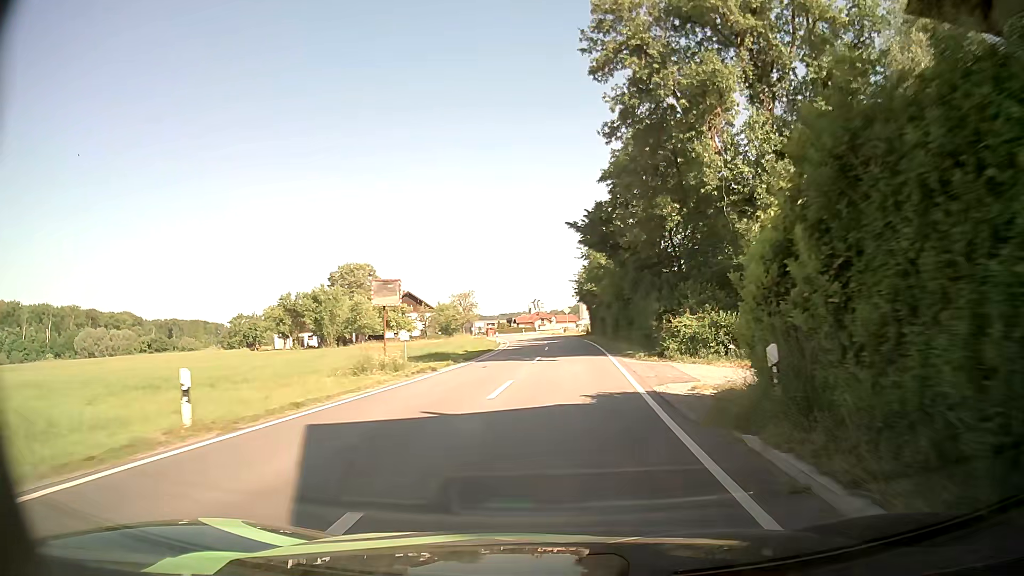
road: secondary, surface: asphalt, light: Day
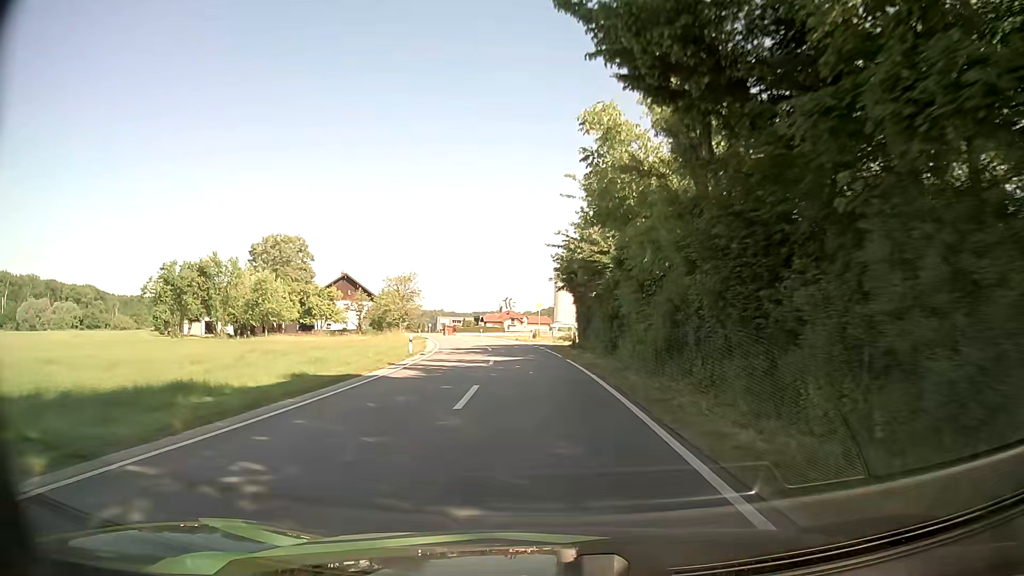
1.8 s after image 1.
(+1.1, +25.7) m; +3°
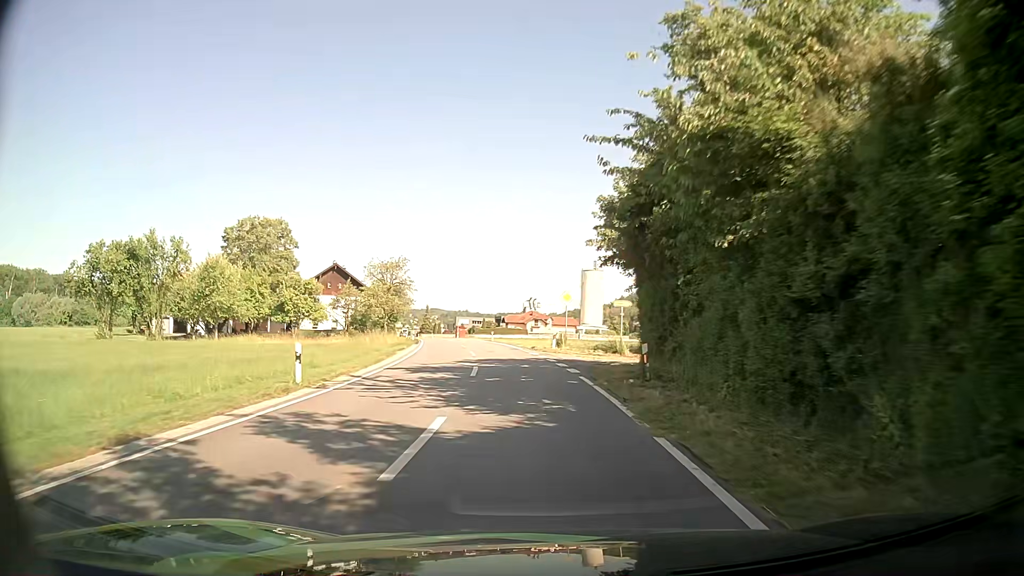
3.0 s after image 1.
(-0.2, +17.2) m; -1°
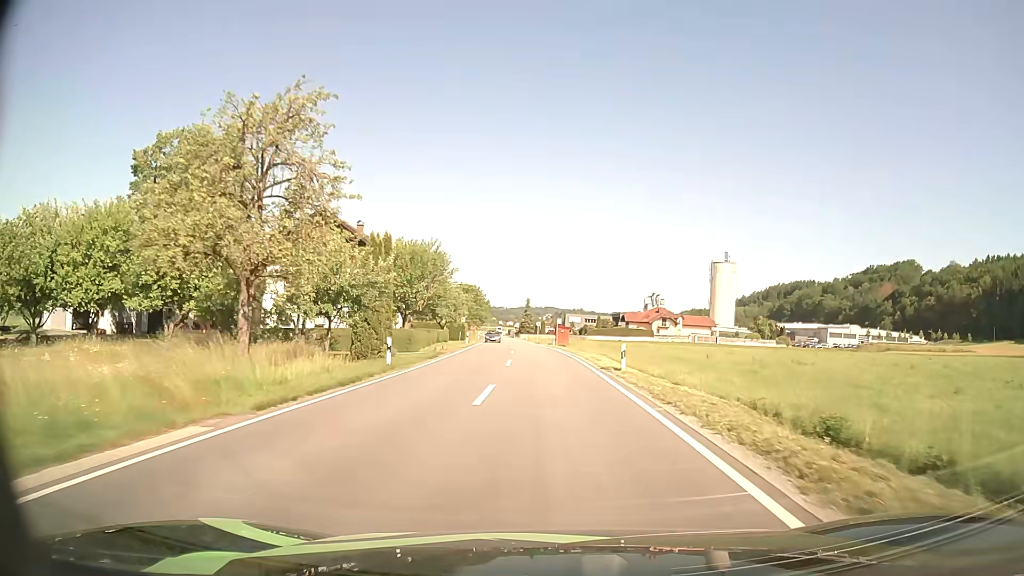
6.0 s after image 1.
(-4.1, +42.5) m; -10°
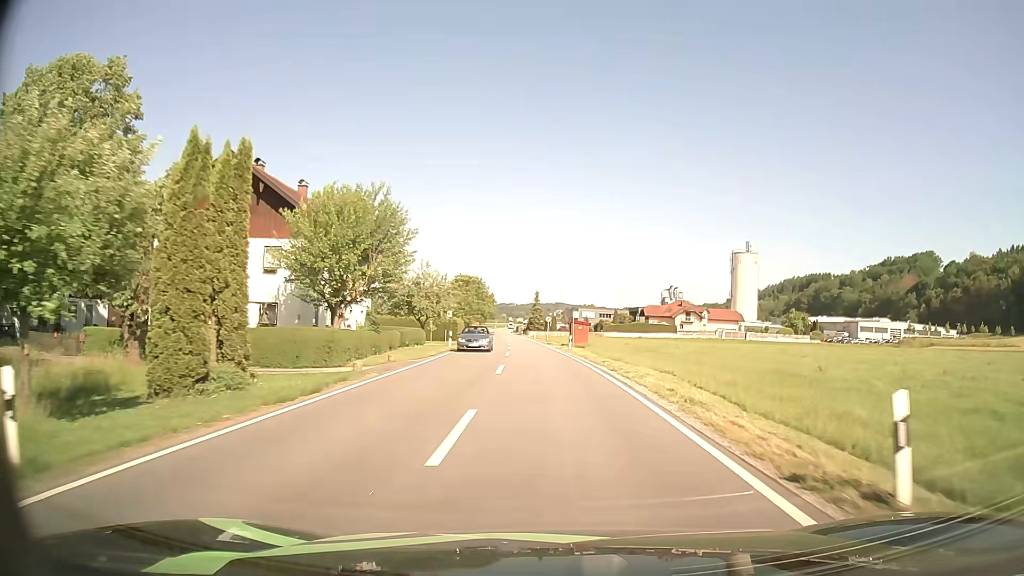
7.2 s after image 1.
(-0.2, +17.1) m; -1°
